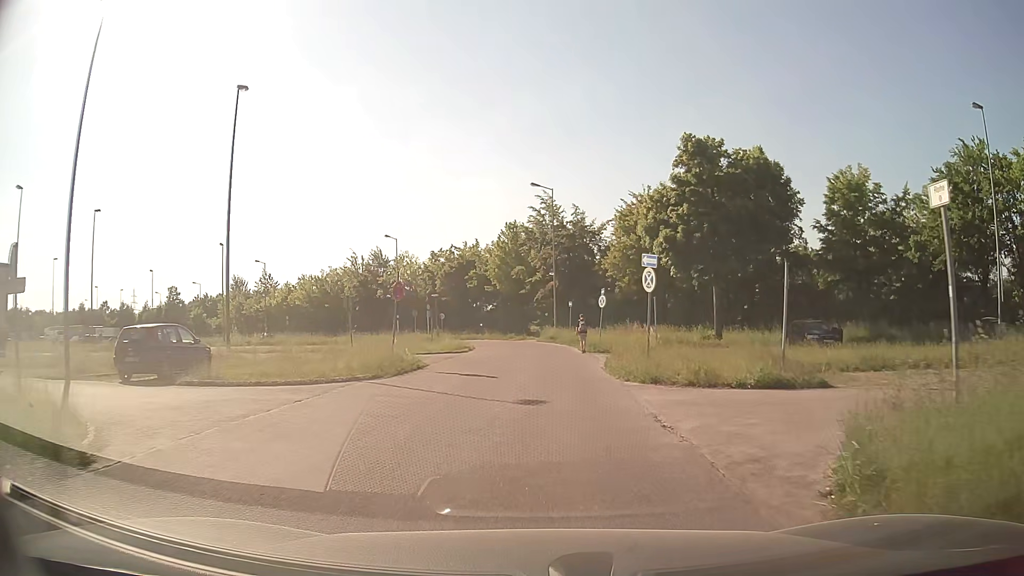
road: service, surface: asphalt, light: Day
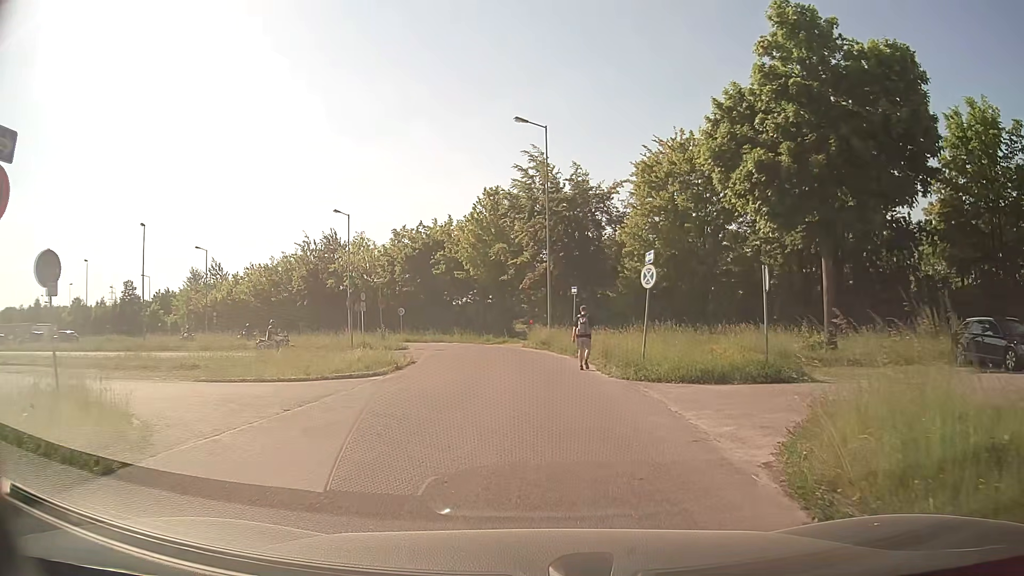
(+0.1, +17.0) m; +1°
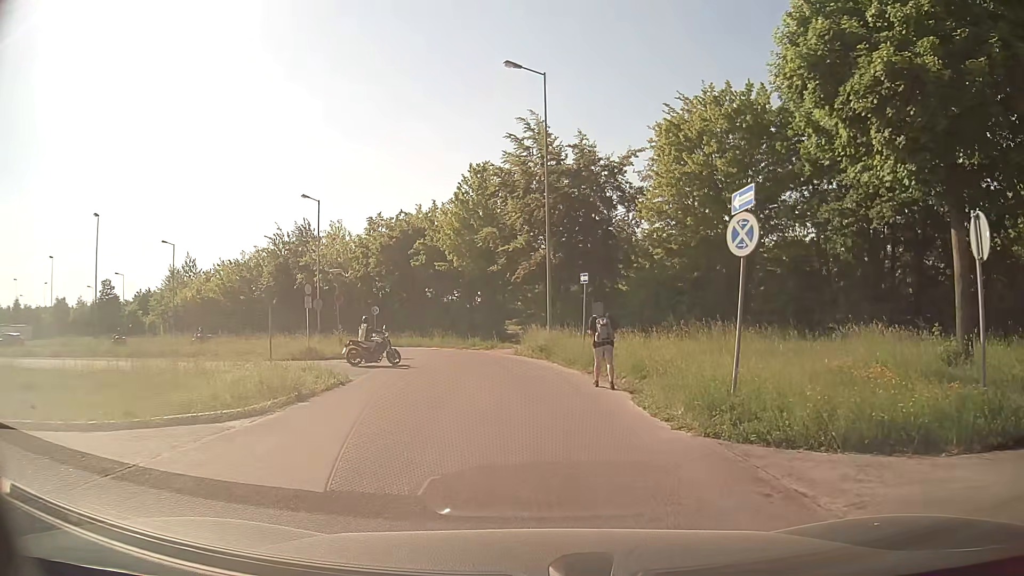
(0.0, +8.3) m; 0°
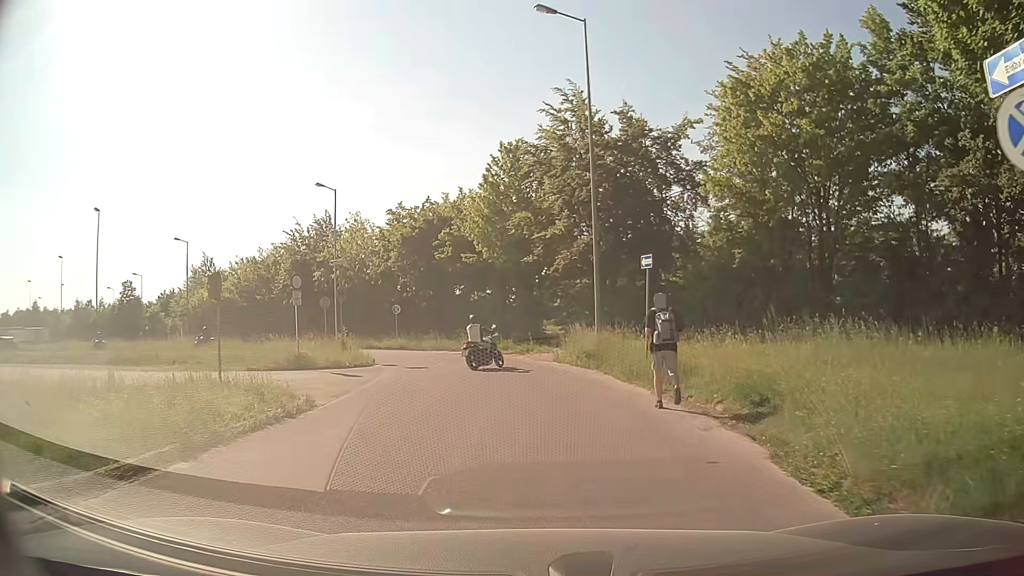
(-0.1, +5.6) m; -3°
(-1, +10) (-2, +20) (-3, +30) (-7, +39) (-14, +46) (-22, +53) (-29, +59) (-37, +65) (-45, +71) (-53, +78) m
